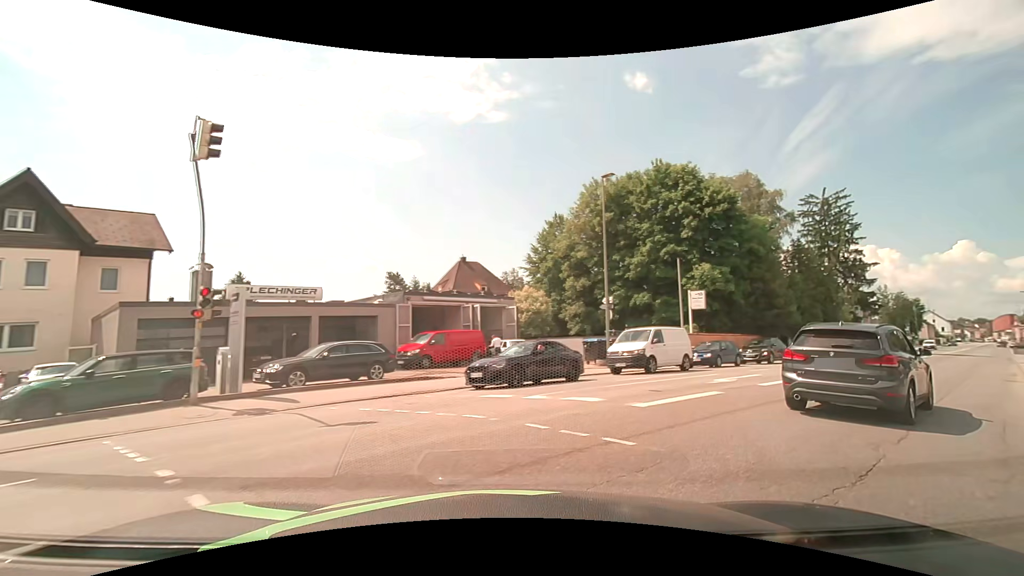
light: Day
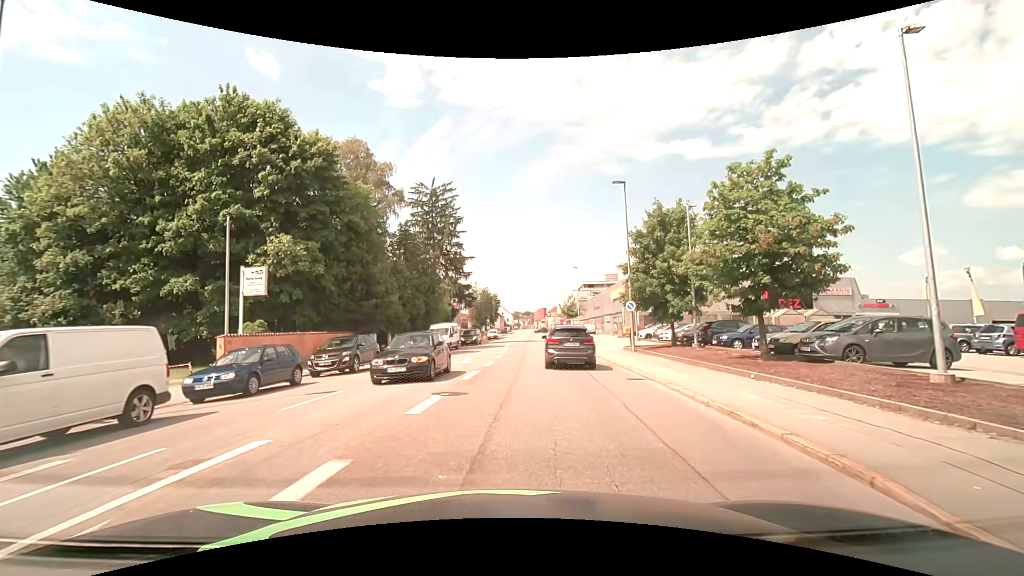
(+5.7, +11.4) m; +43°
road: tertiary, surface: asphalt
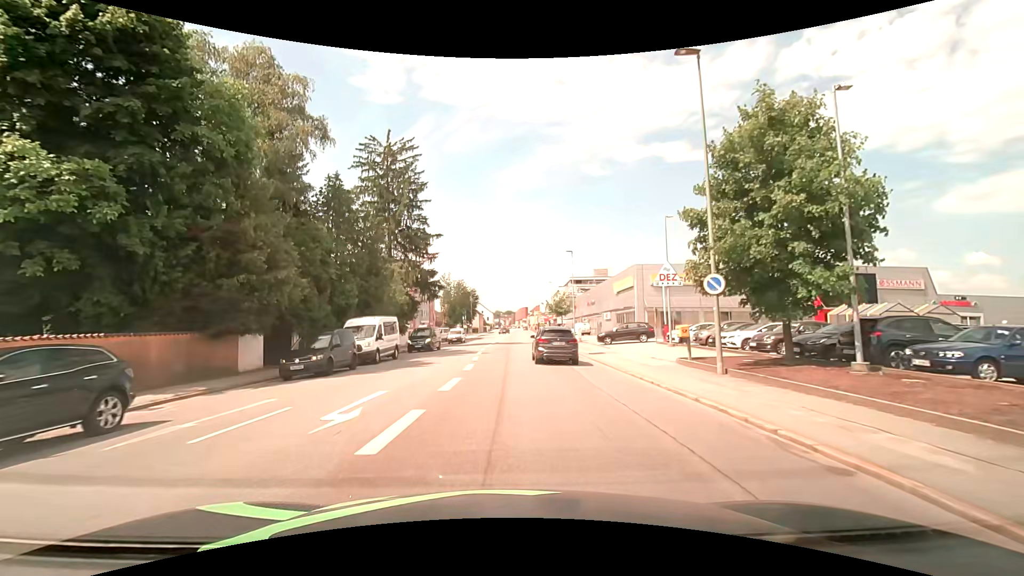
(+0.3, +15.0) m; +2°
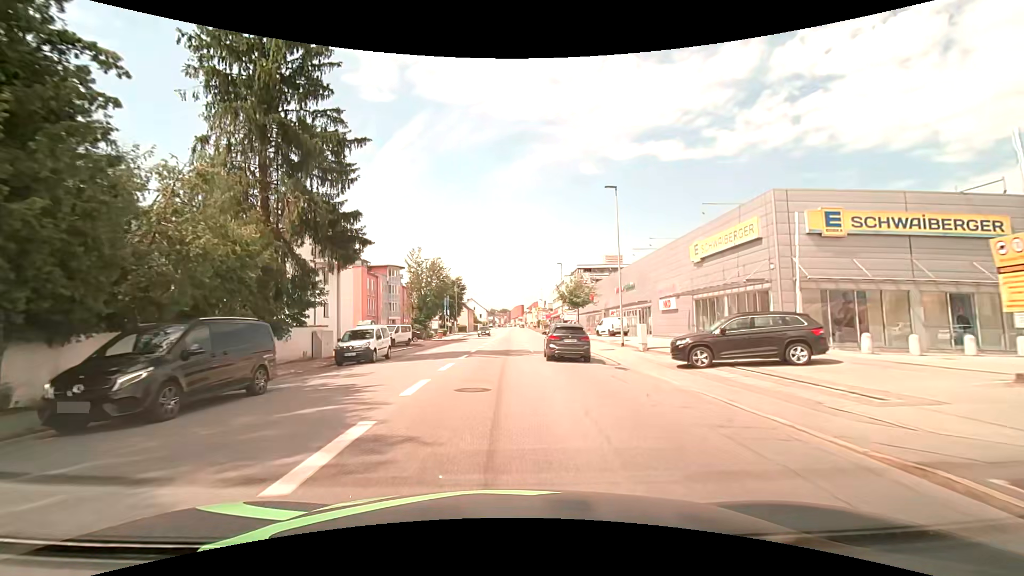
(+0.2, +25.8) m; 0°
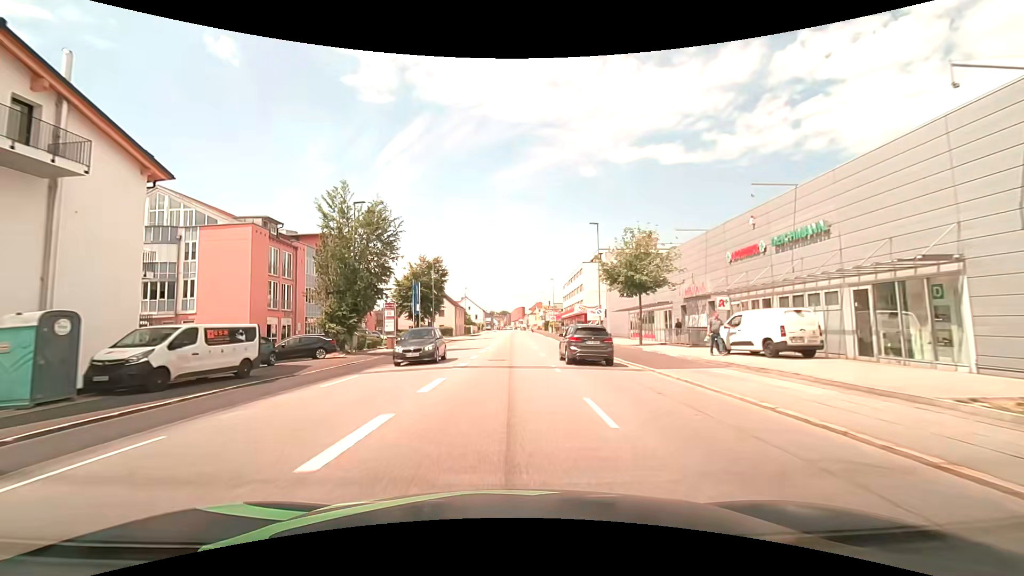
(+0.2, +29.6) m; +1°
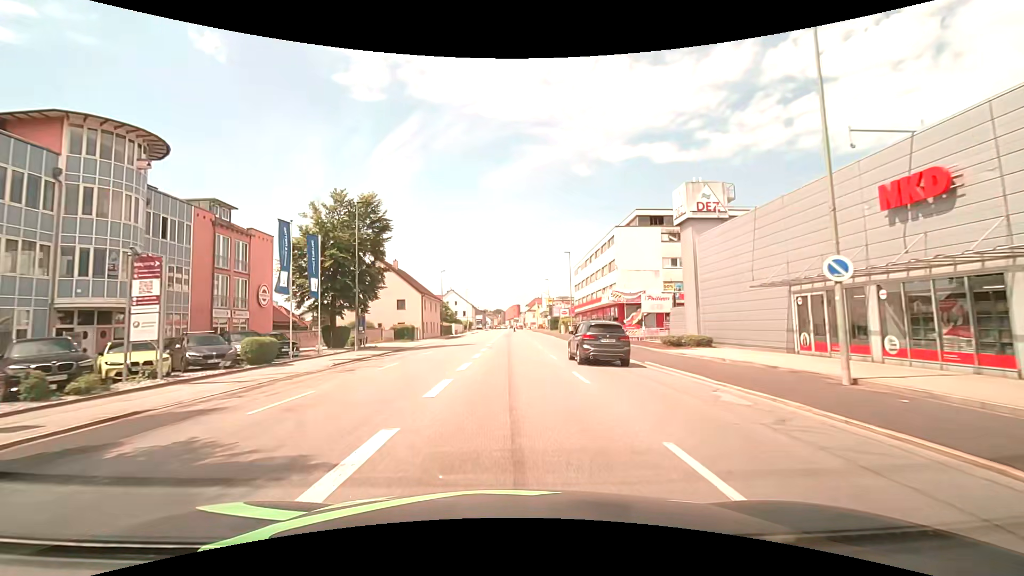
(0.0, +31.4) m; 0°
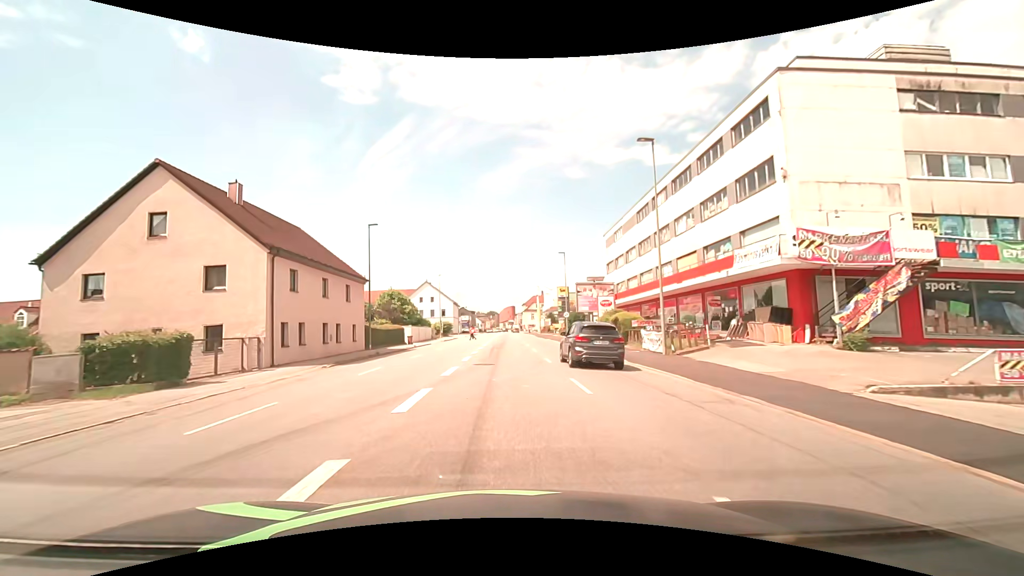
(+0.6, +37.6) m; +1°
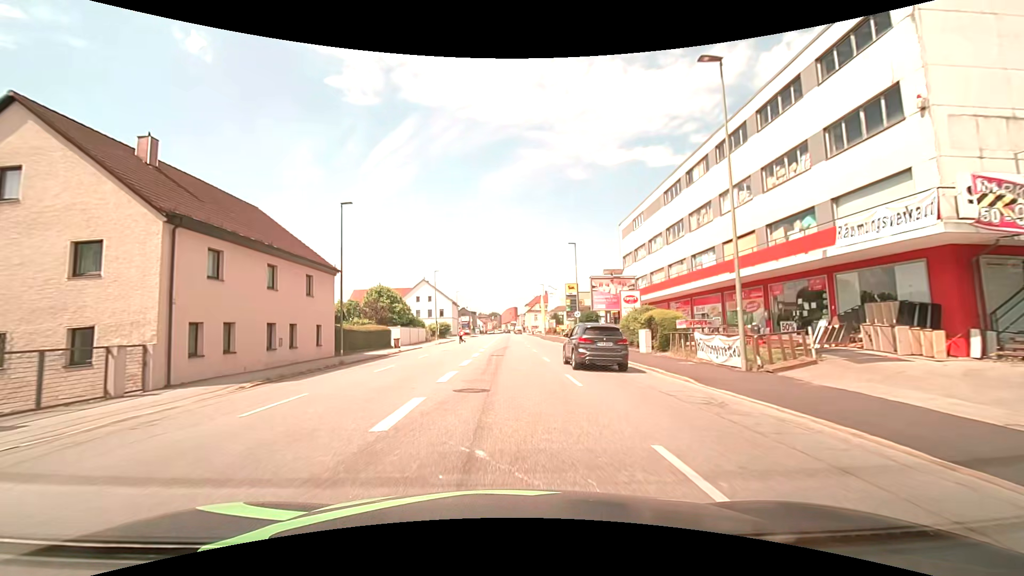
(-0.1, +7.4) m; 0°
(0, +10) (0, +20) (0, +30) (0, +40) (0, +50) (0, +60) (0, +70) (0, +80) (0, +90) (-1, +100) m
